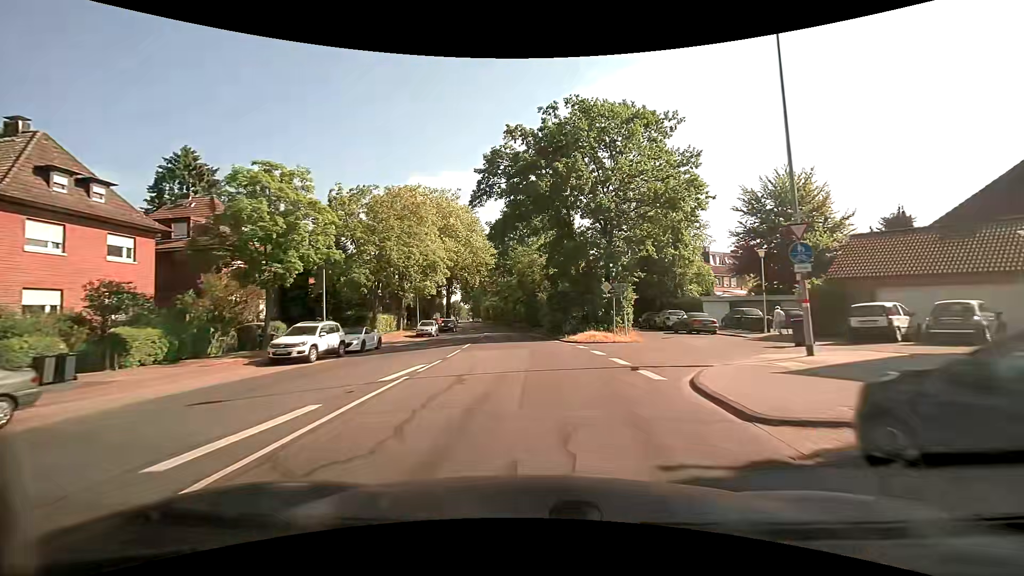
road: tertiary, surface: asphalt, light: Day
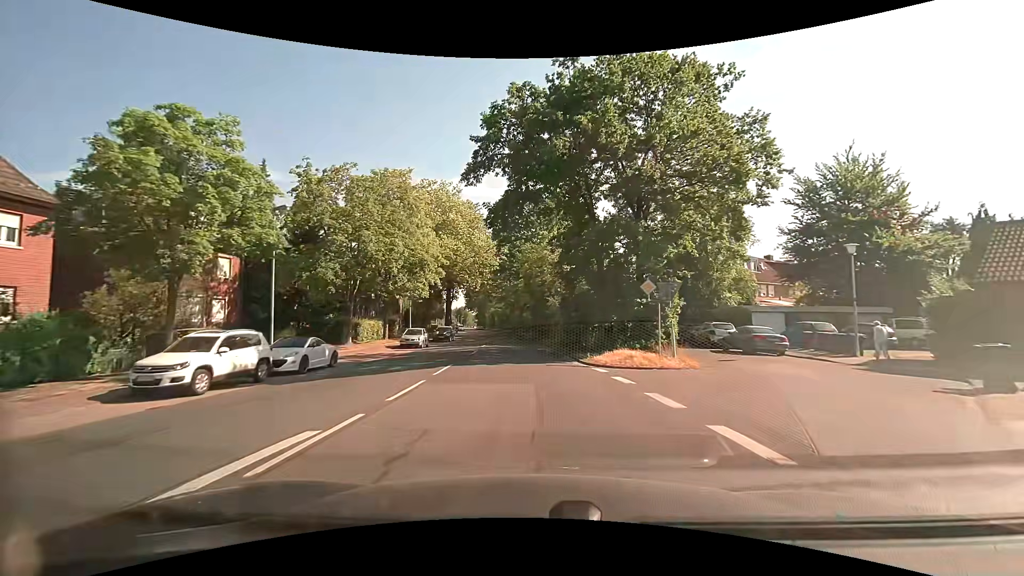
(0.0, +7.5) m; -1°
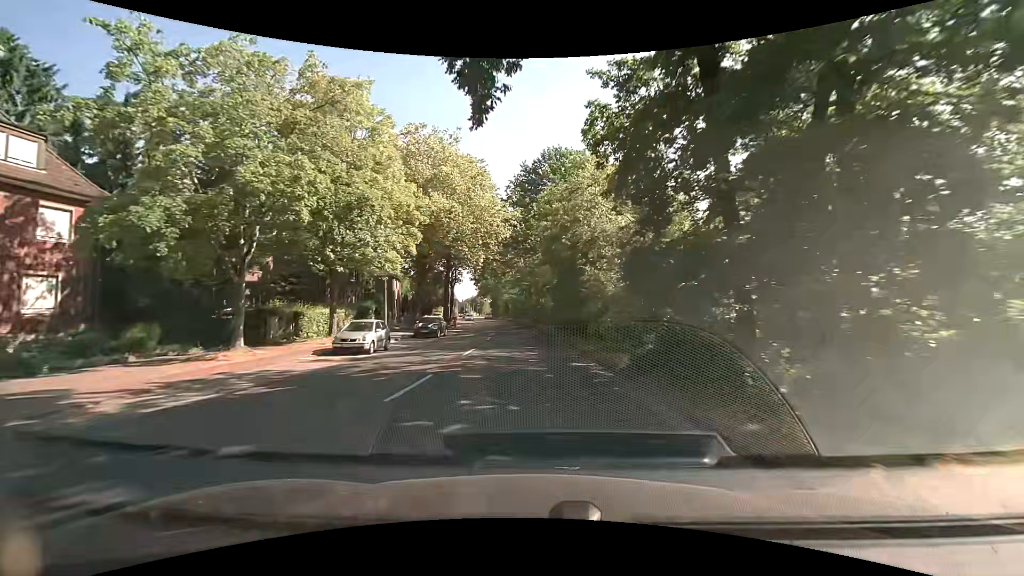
(-0.3, +15.0) m; -2°
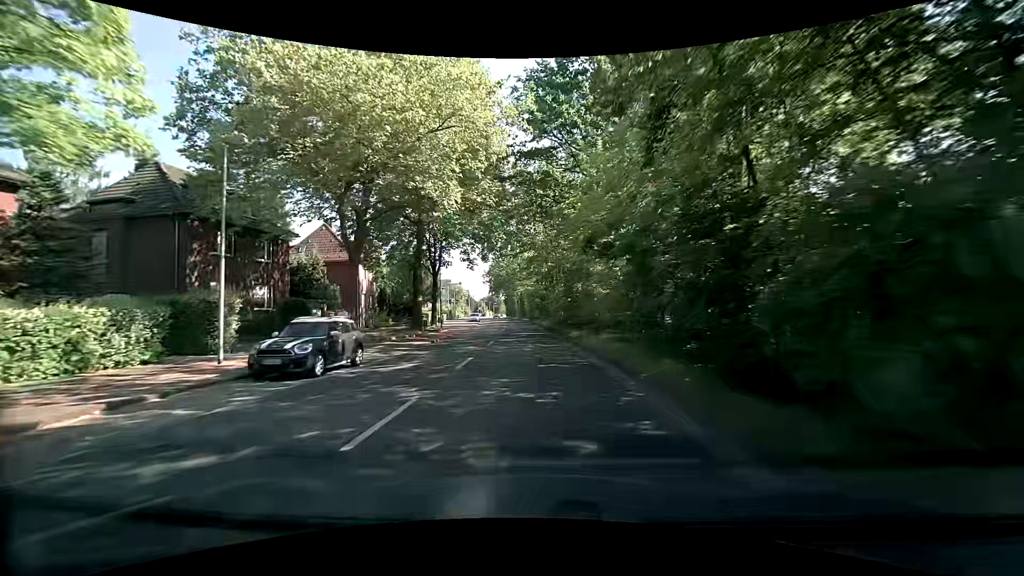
(-0.7, +22.6) m; -3°
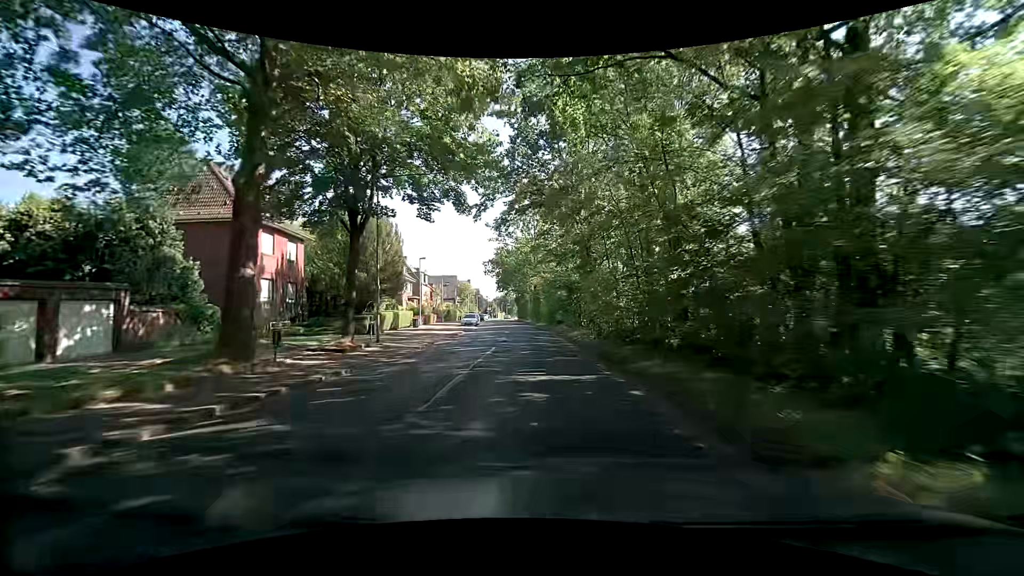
(-0.3, +22.8) m; -2°
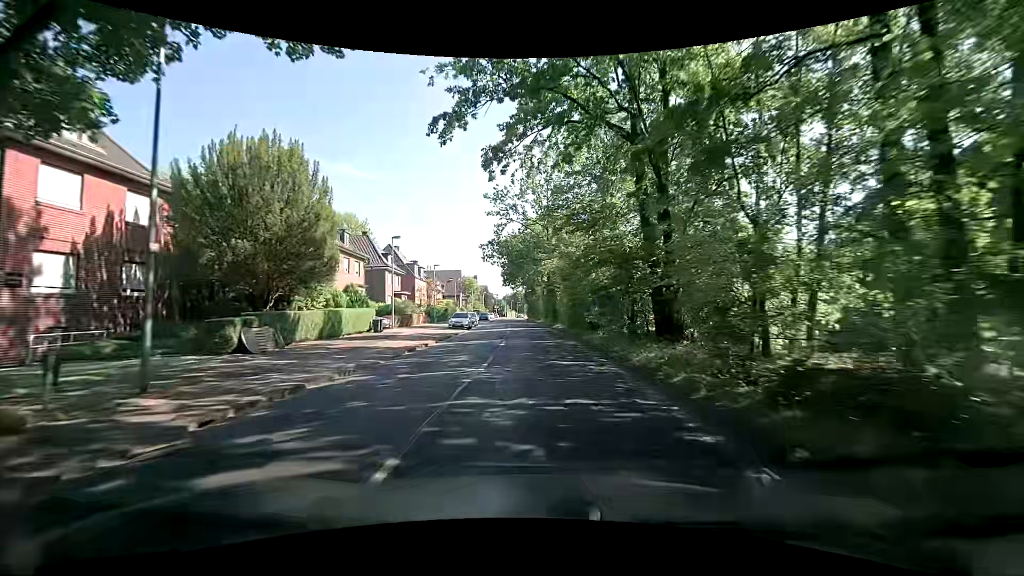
(-0.1, +15.2) m; -1°
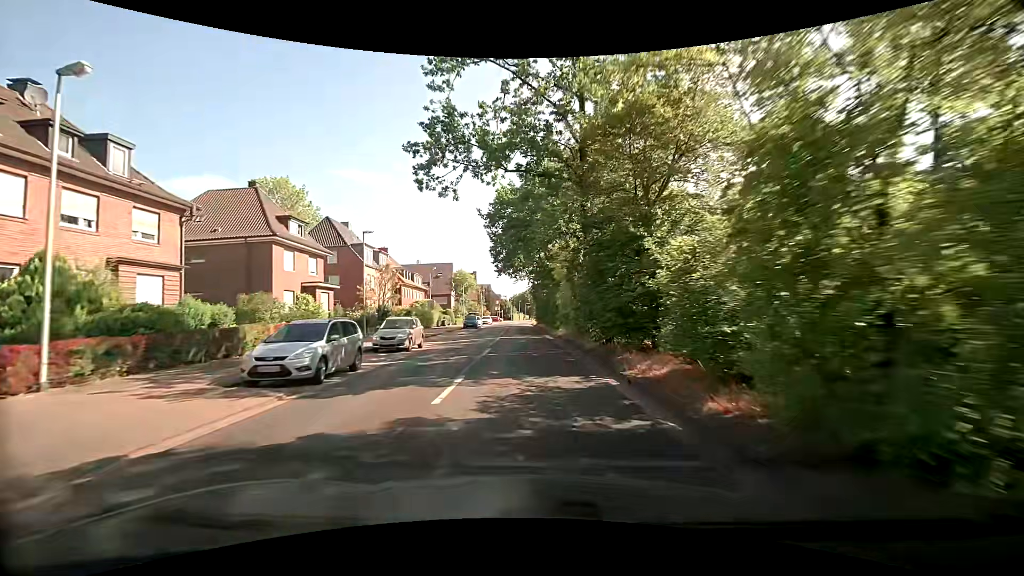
(-0.3, +30.4) m; -2°
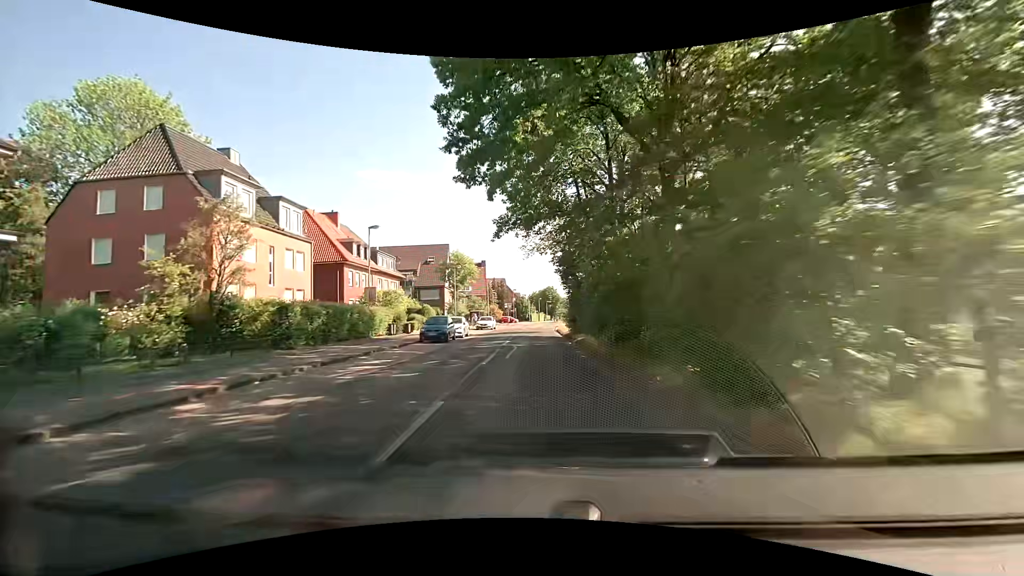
(-0.5, +30.3) m; -3°
(0, +10) (0, +20) (0, +30) (0, +40) (+1, +50) (+1, +60) (+2, +70) (+3, +80) (+5, +90) (+6, +100) m
